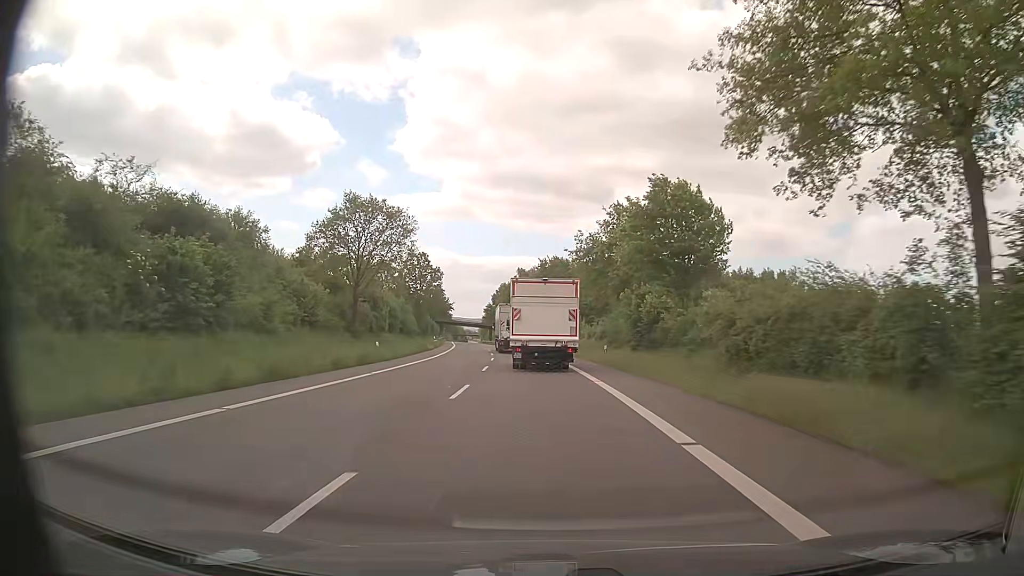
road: primary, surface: asphalt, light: Day
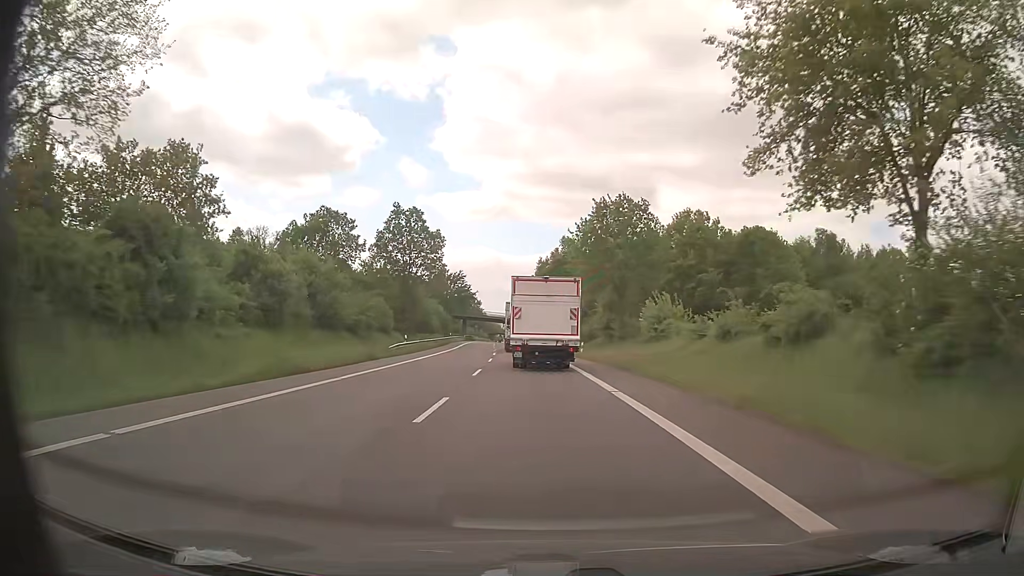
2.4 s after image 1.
(-1.3, +40.1) m; -4°
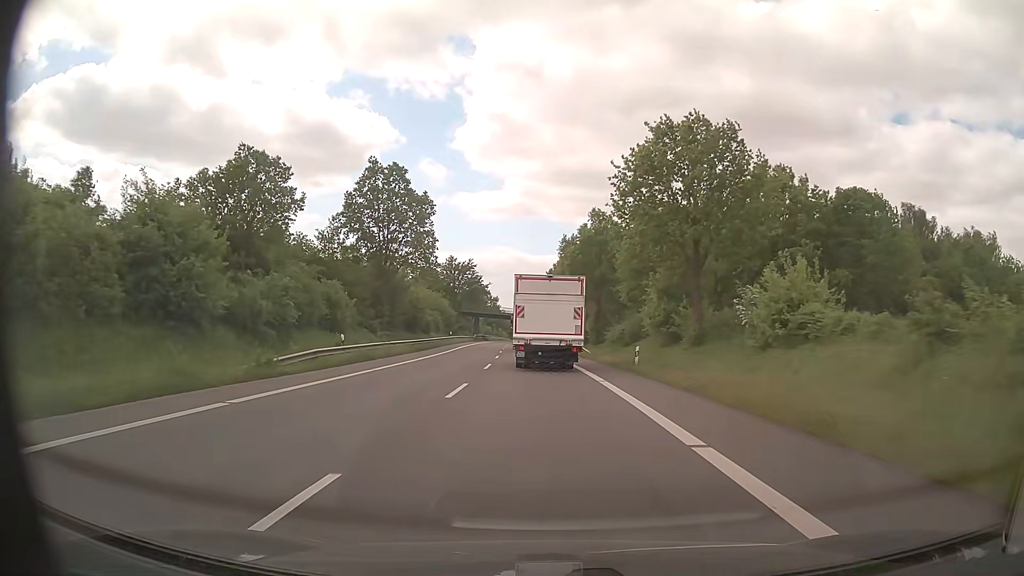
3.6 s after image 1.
(-0.3, +20.0) m; -2°
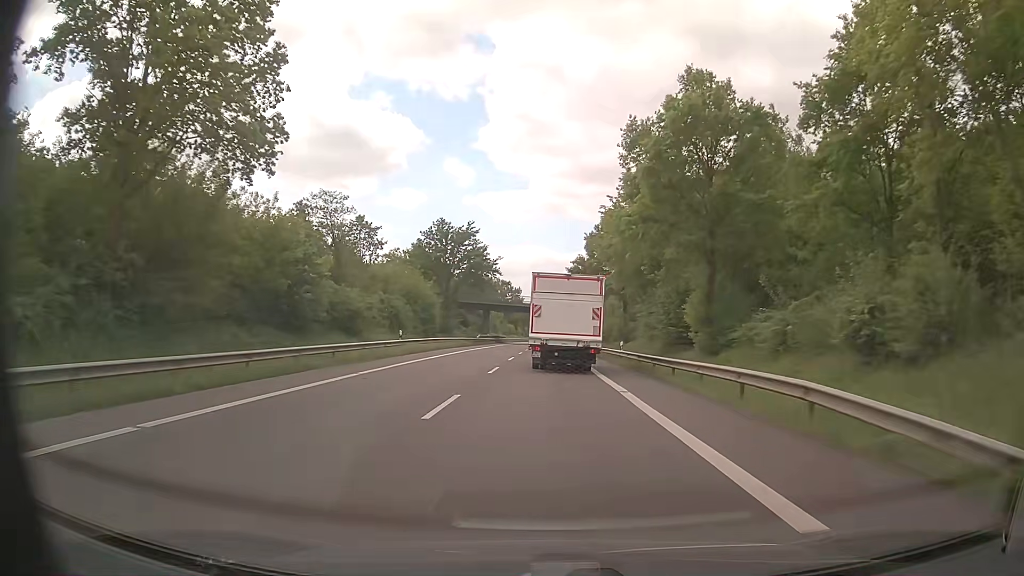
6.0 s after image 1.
(-0.8, +39.7) m; -2°
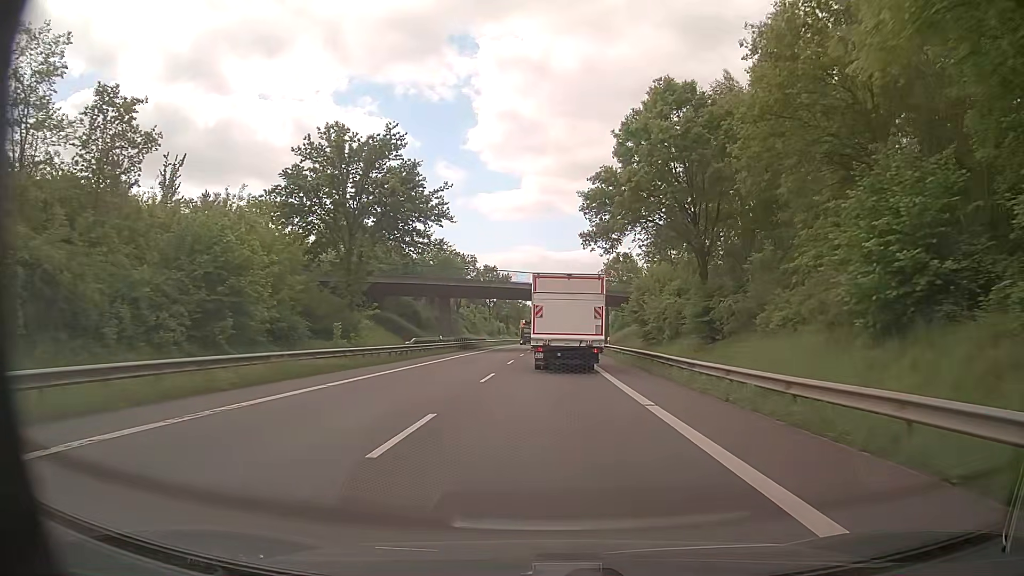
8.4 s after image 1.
(+0.1, +39.2) m; 0°
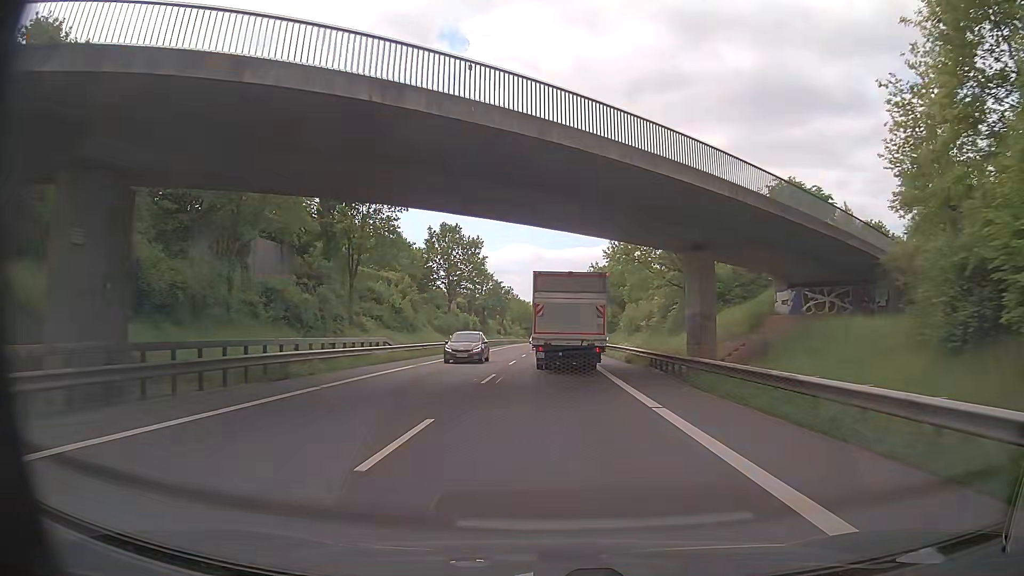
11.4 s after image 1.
(0.0, +48.6) m; 0°
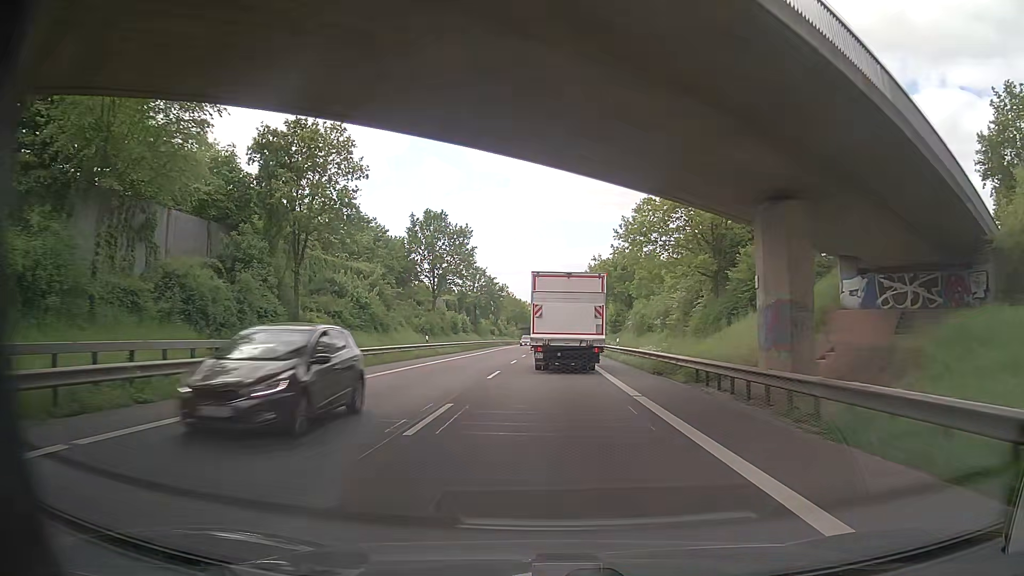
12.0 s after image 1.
(0.0, +9.7) m; 0°
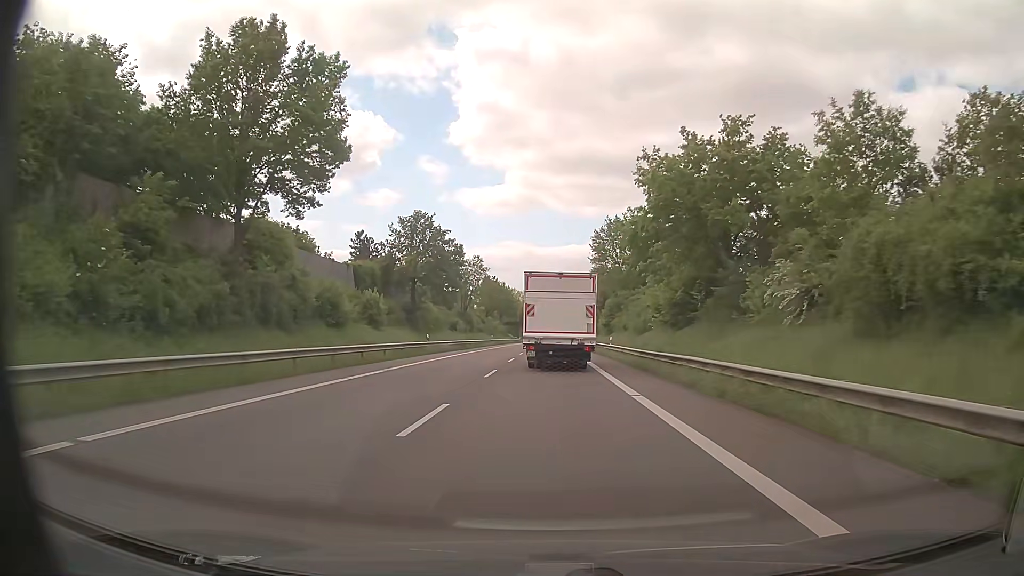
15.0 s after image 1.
(+0.5, +48.0) m; +1°
(0, +10) (0, +20) (0, +30) (0, +40) (0, +50) (0, +60) (0, +70) (0, +80) (+1, +90) (+1, +100) m
